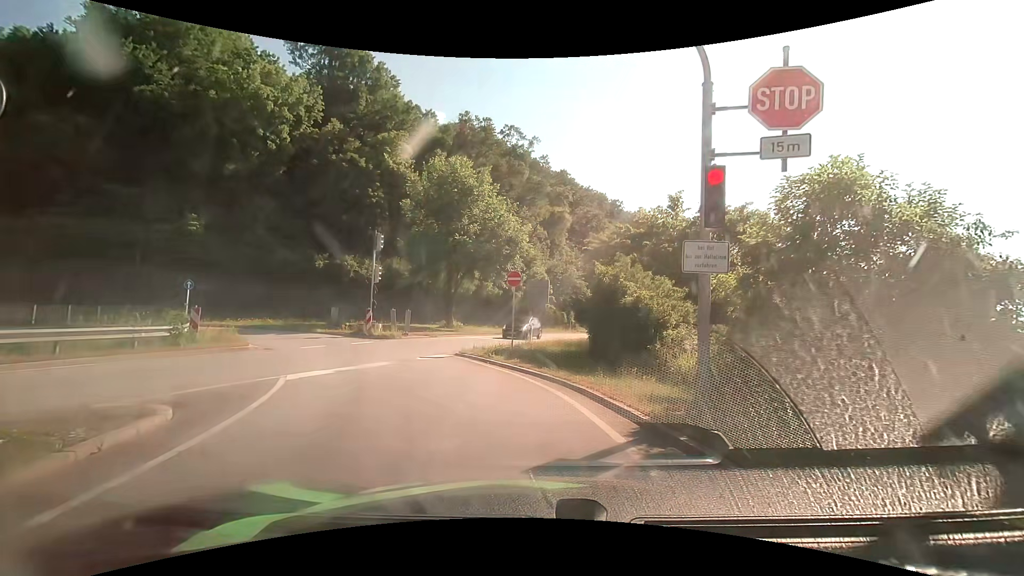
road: primary_link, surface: asphalt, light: Day
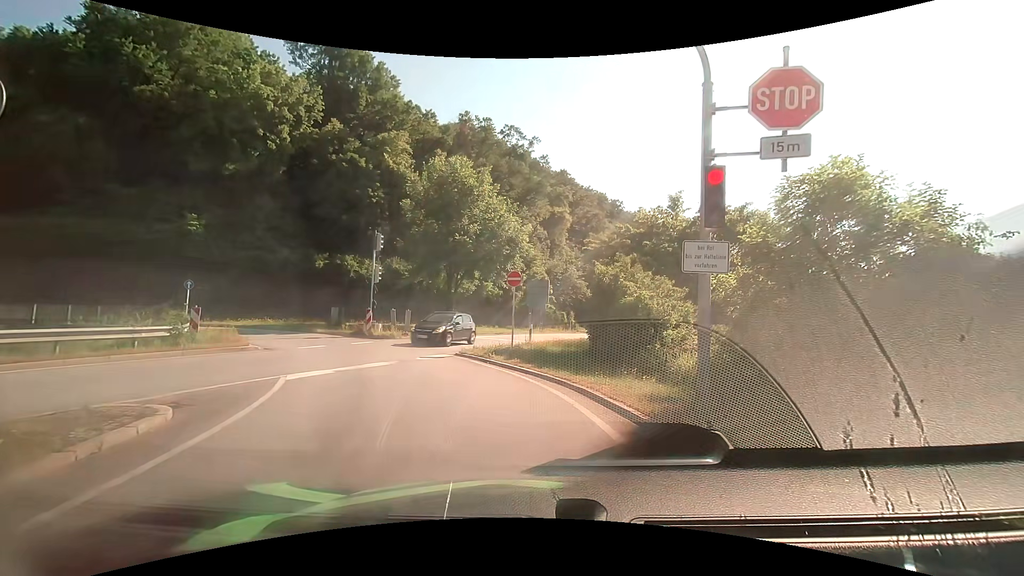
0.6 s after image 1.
(0.0, 0.0) m; 0°
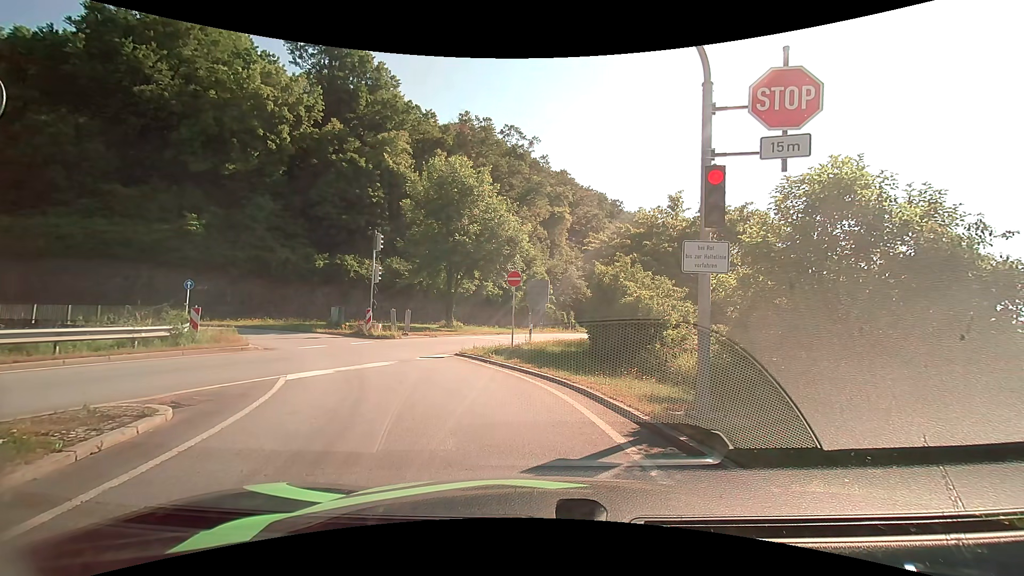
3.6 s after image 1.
(0.0, 0.0) m; 0°
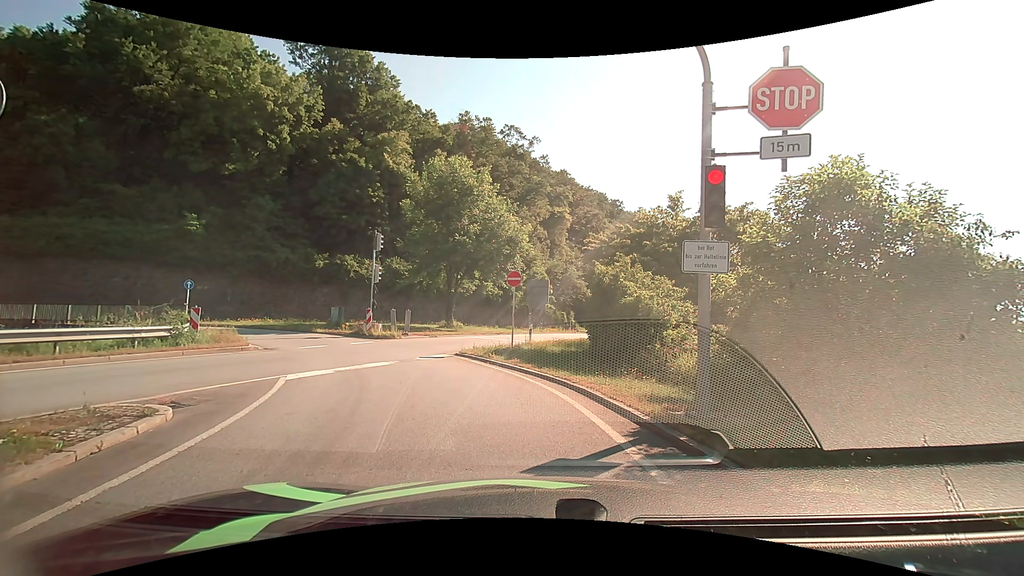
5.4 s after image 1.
(0.0, 0.0) m; 0°
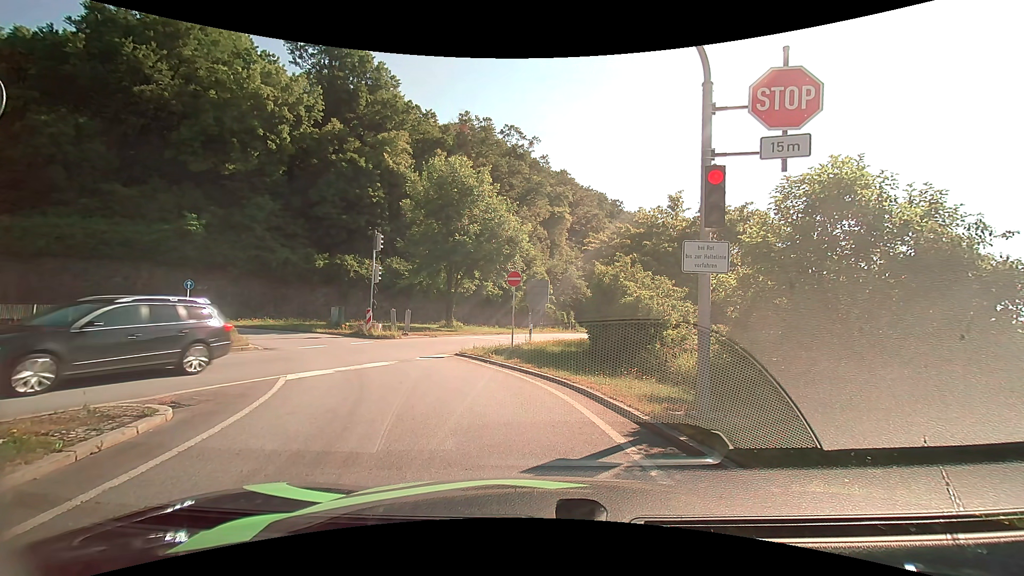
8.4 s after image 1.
(0.0, 0.0) m; 0°
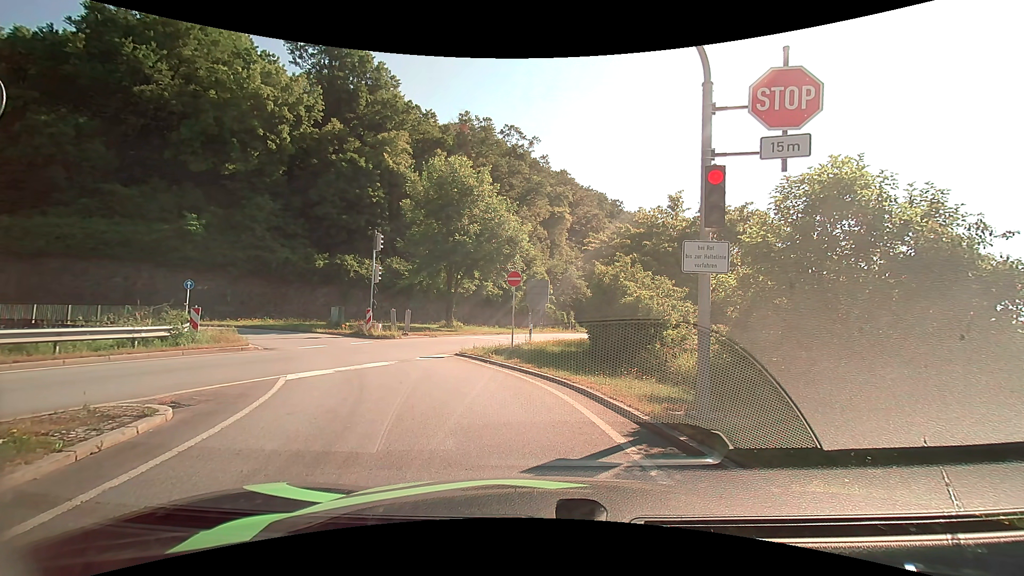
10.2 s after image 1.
(0.0, 0.0) m; 0°
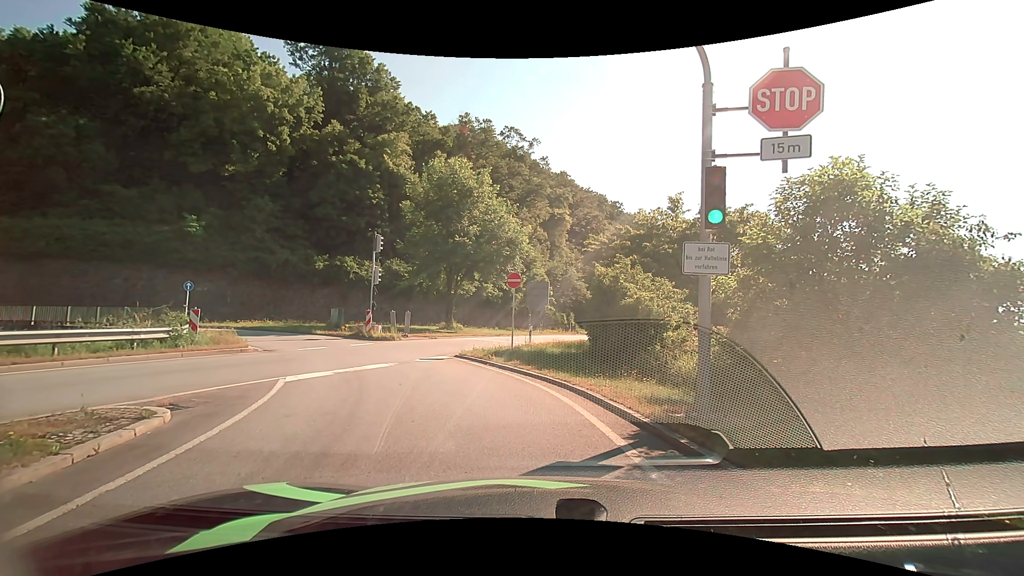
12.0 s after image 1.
(0.0, 0.0) m; 0°
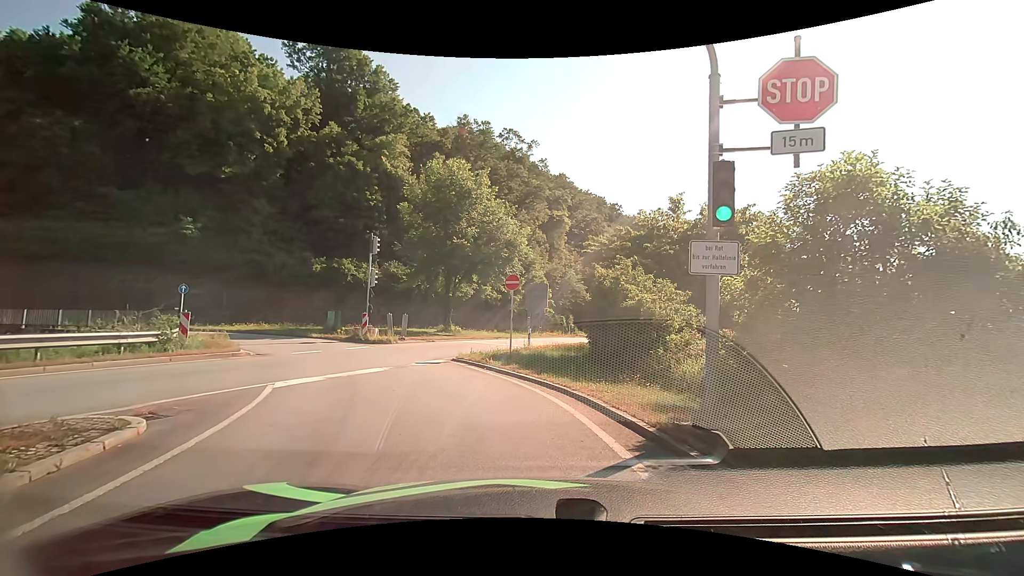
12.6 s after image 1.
(0.0, +0.5) m; 0°
(-2, +10) (-7, +18) (-15, +25) (-24, +28) (-34, +28) (-44, +26) (-53, +23) (-63, +19) (-72, +17) (-82, +15) m
